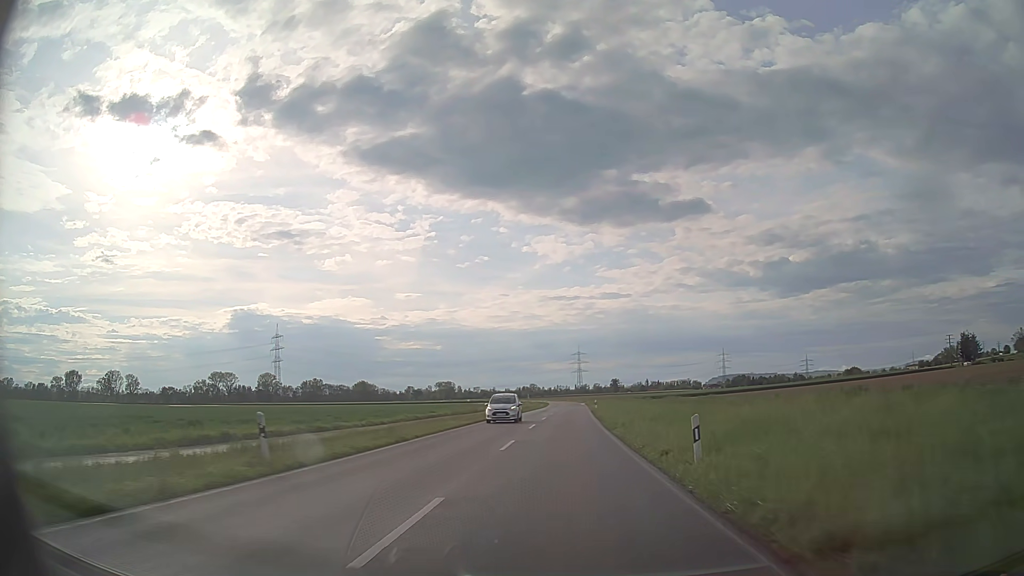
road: tertiary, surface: asphalt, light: Day
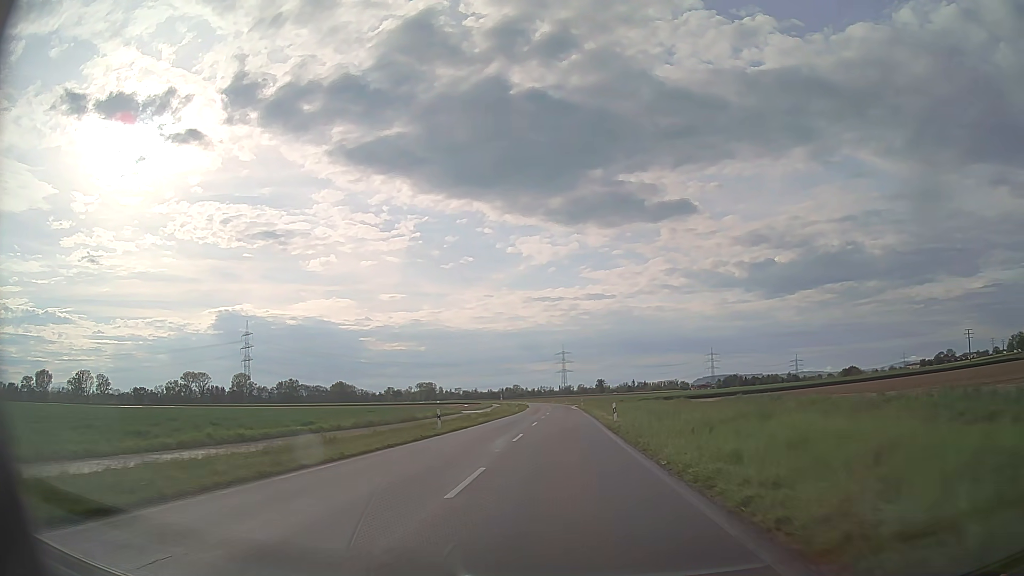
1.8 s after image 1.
(+0.4, +32.8) m; +1°
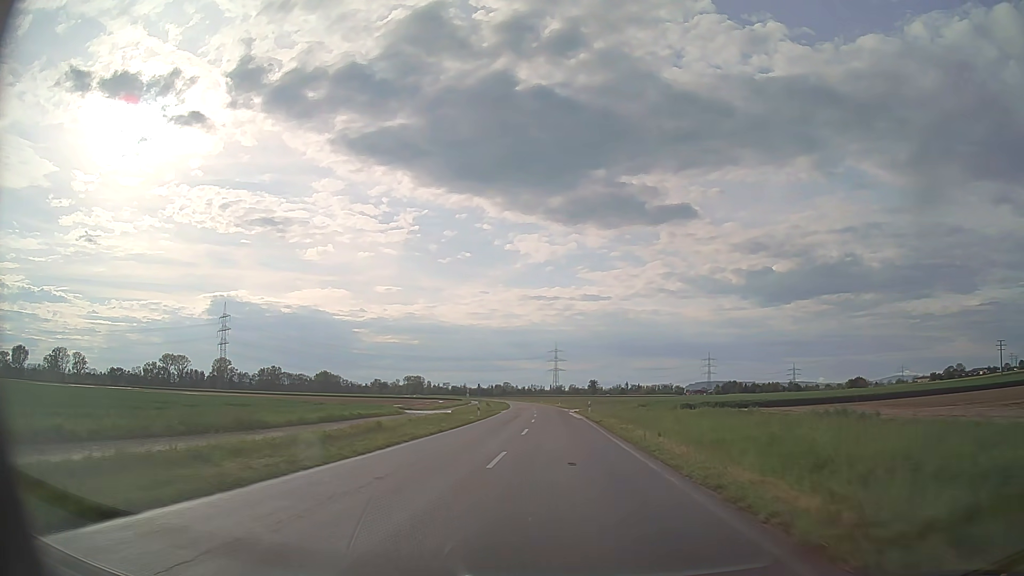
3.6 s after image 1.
(+0.1, +33.0) m; +1°
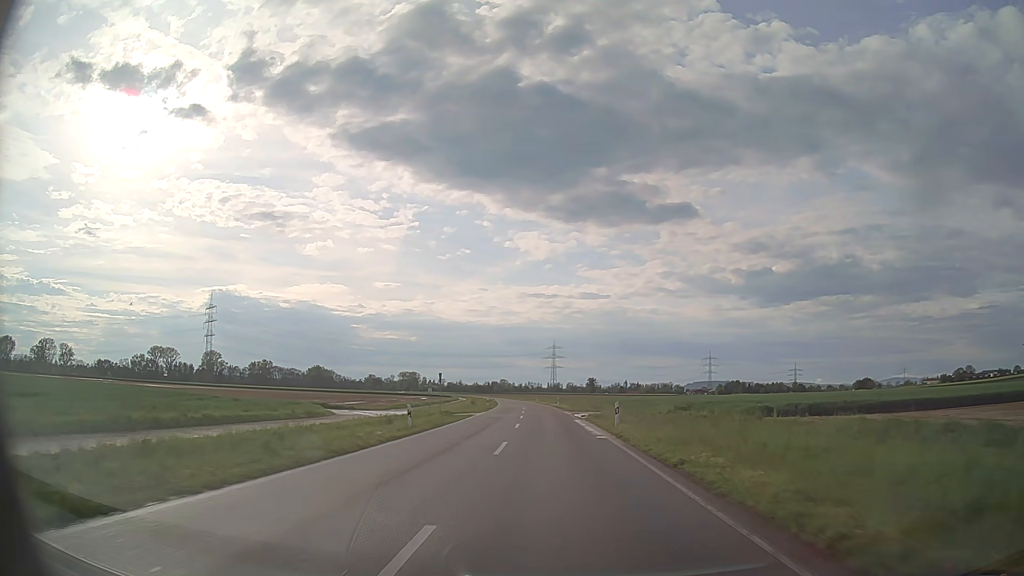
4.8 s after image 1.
(0.0, +22.0) m; 0°
(0, +10) (0, +20) (0, +30) (0, +40) (-1, +50) (-1, +60) (-2, +70) (-2, +80) (-3, +90) (-3, +100) m
